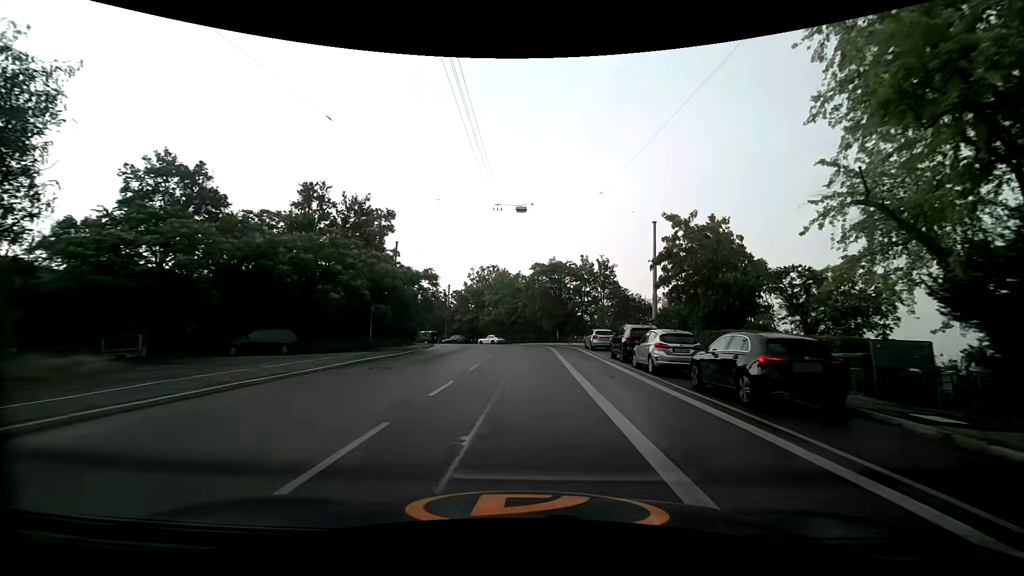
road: secondary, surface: asphalt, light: Day
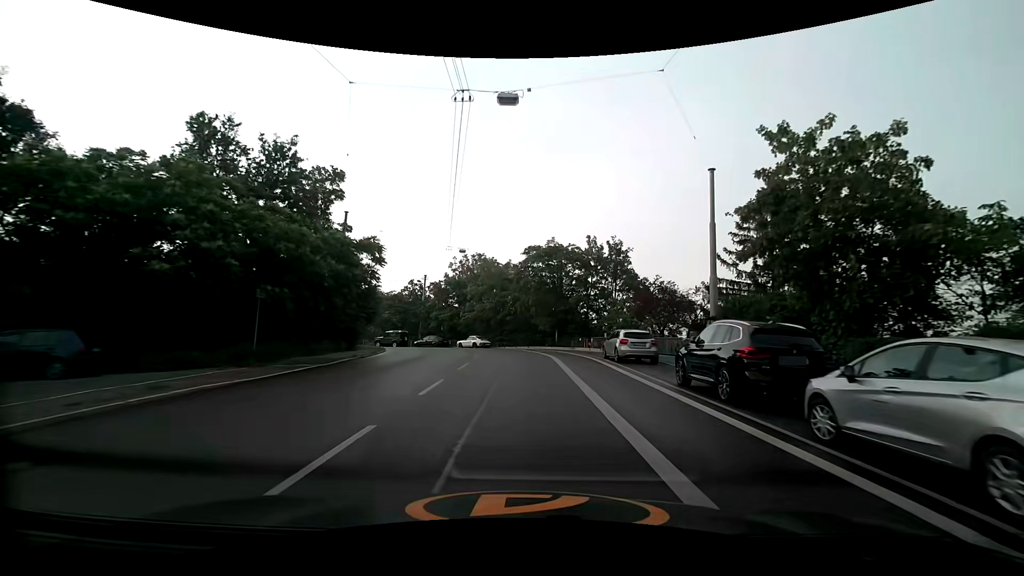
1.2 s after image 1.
(+0.1, +12.5) m; +1°
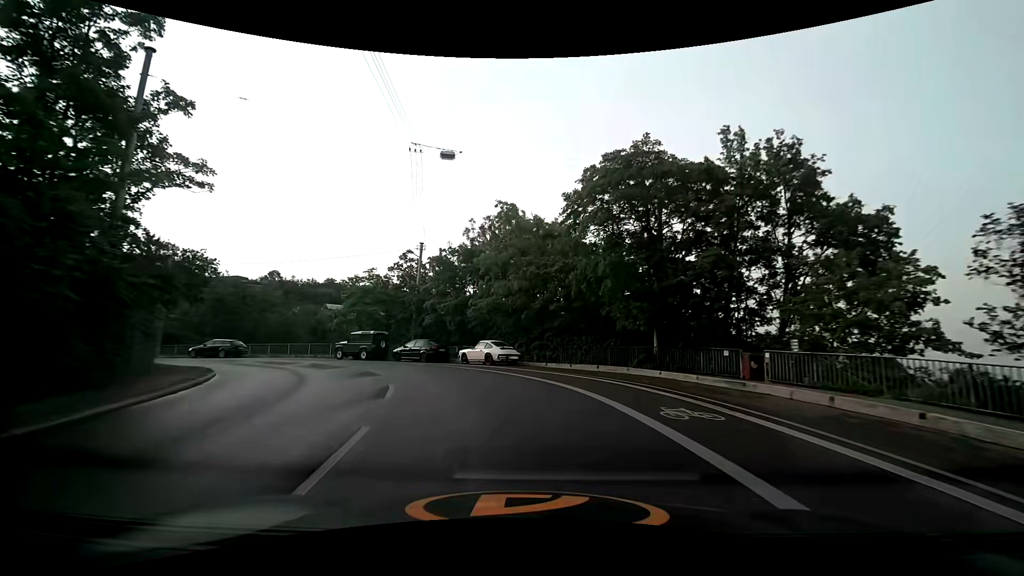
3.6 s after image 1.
(-0.5, +24.0) m; -5°
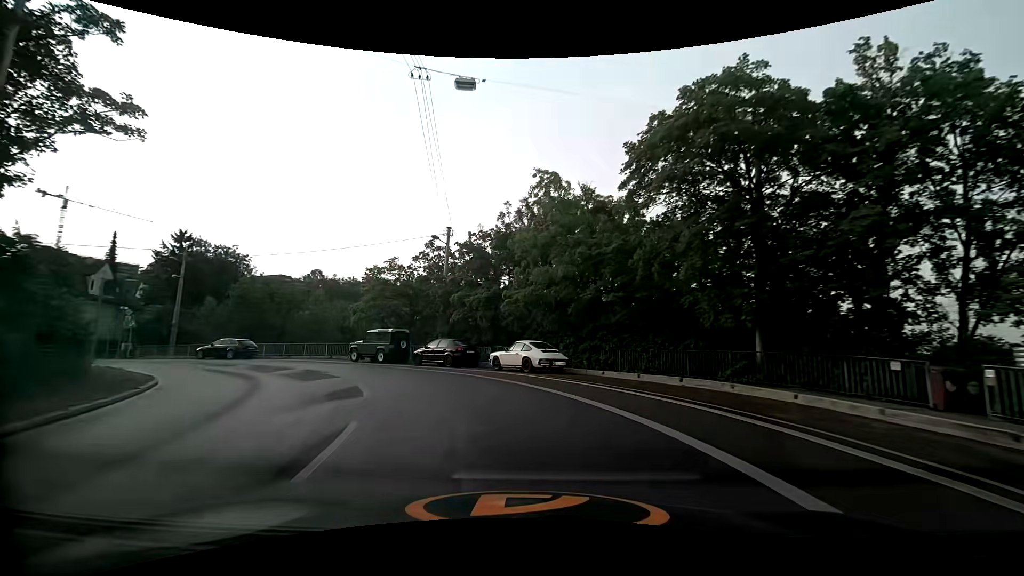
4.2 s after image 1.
(-0.2, +5.7) m; -4°
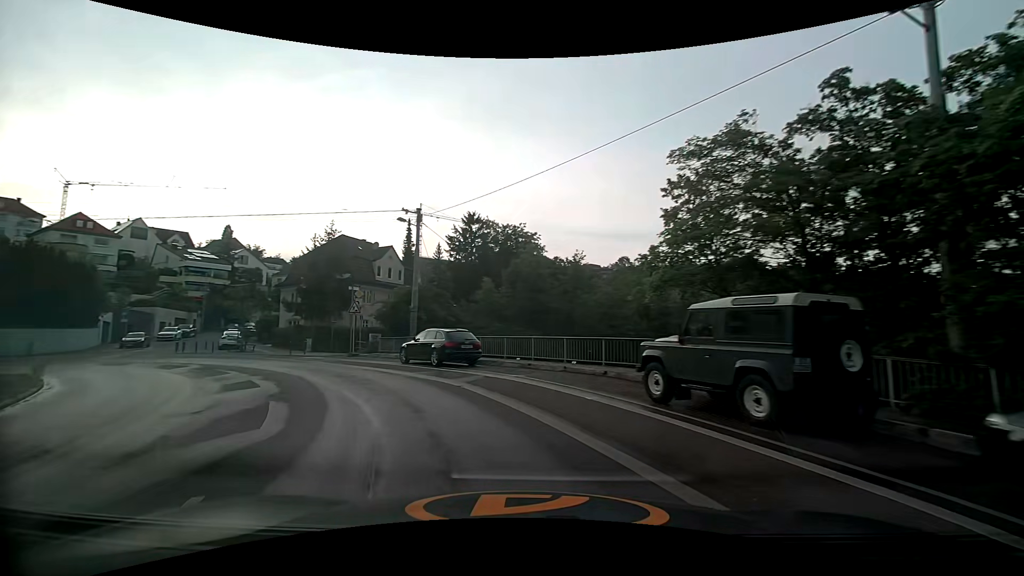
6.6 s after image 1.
(-5.9, +21.0) m; -34°
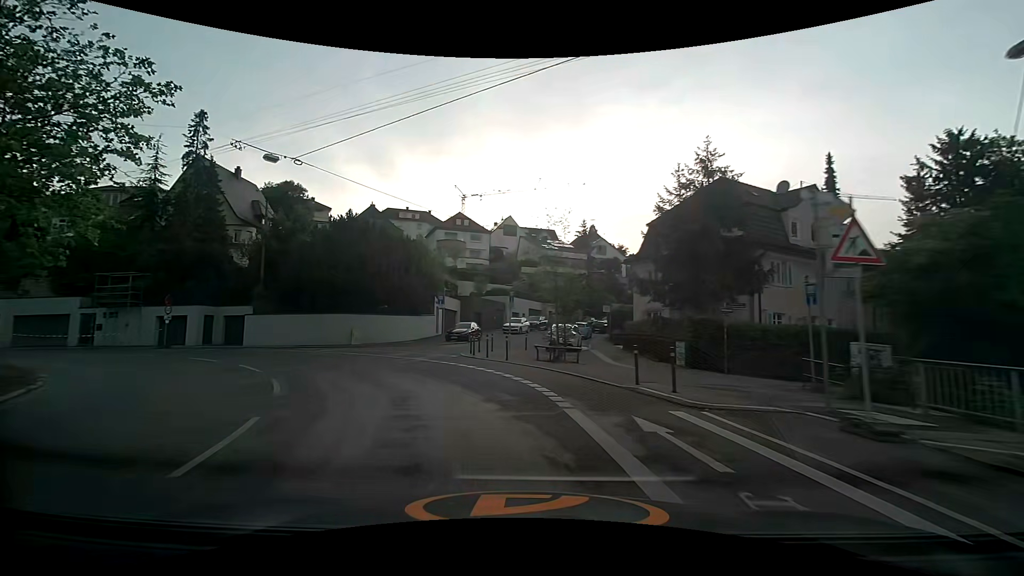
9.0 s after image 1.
(-8.1, +20.4) m; -41°
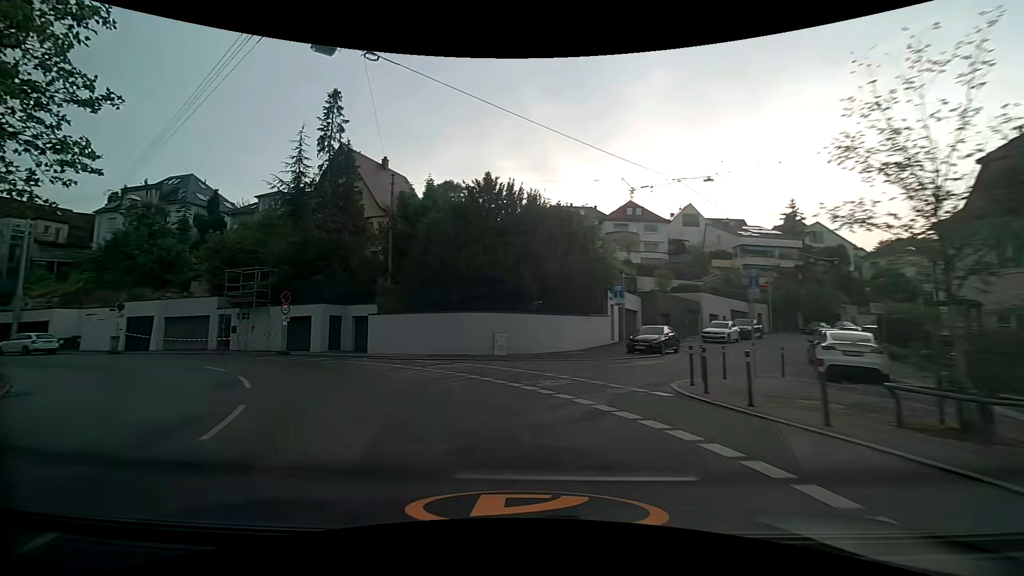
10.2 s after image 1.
(-1.8, +10.9) m; -20°
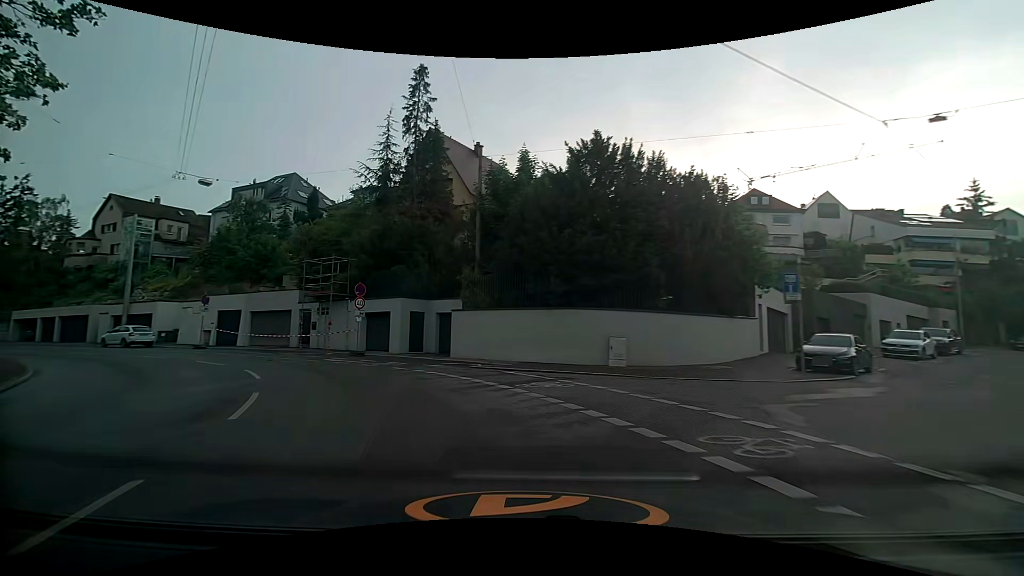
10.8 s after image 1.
(-0.6, +5.5) m; -11°
(-2, +10) (-7, +18) (-15, +24) (-24, +29) (-33, +33) (-42, +36) (-52, +40) (-61, +44) (-70, +48) (-79, +52) m
